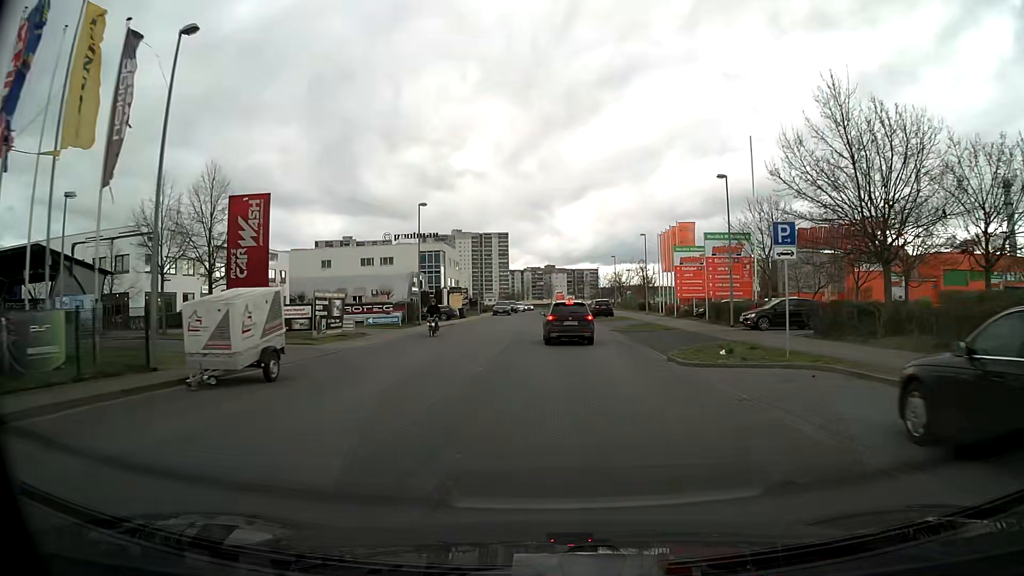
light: Day
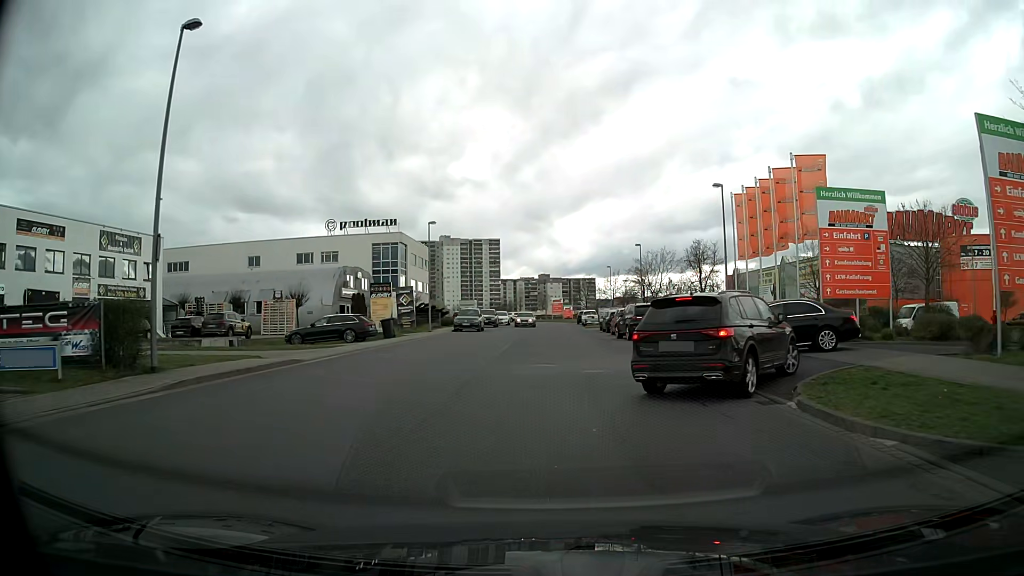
(+0.1, +28.5) m; +1°
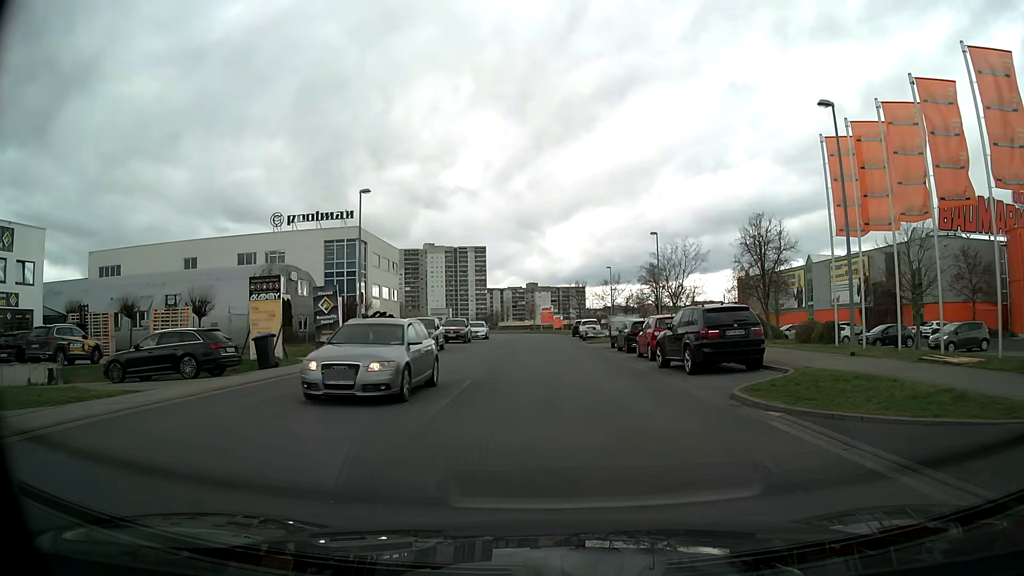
(0.0, +15.3) m; +1°
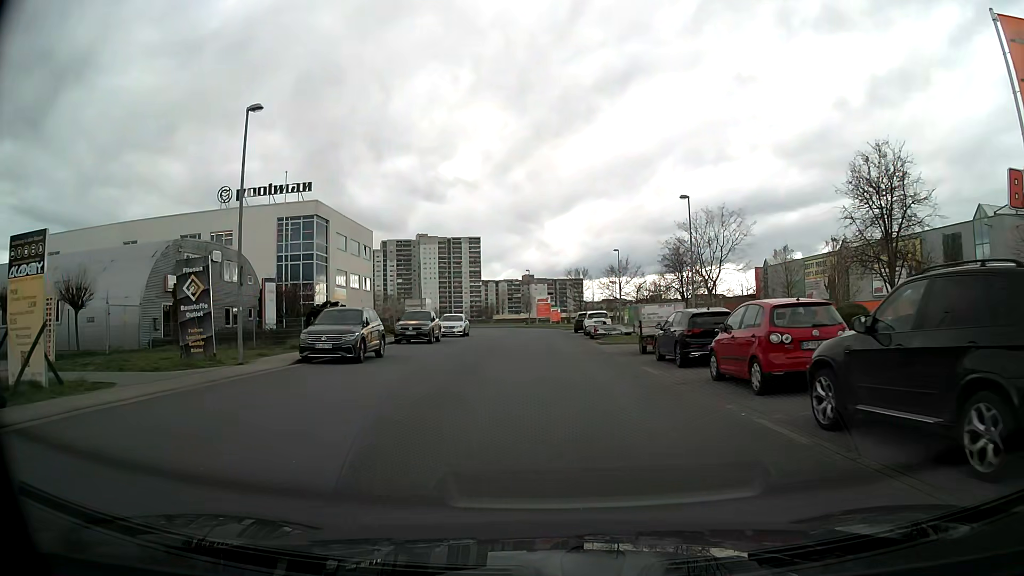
(+0.1, +12.5) m; 0°
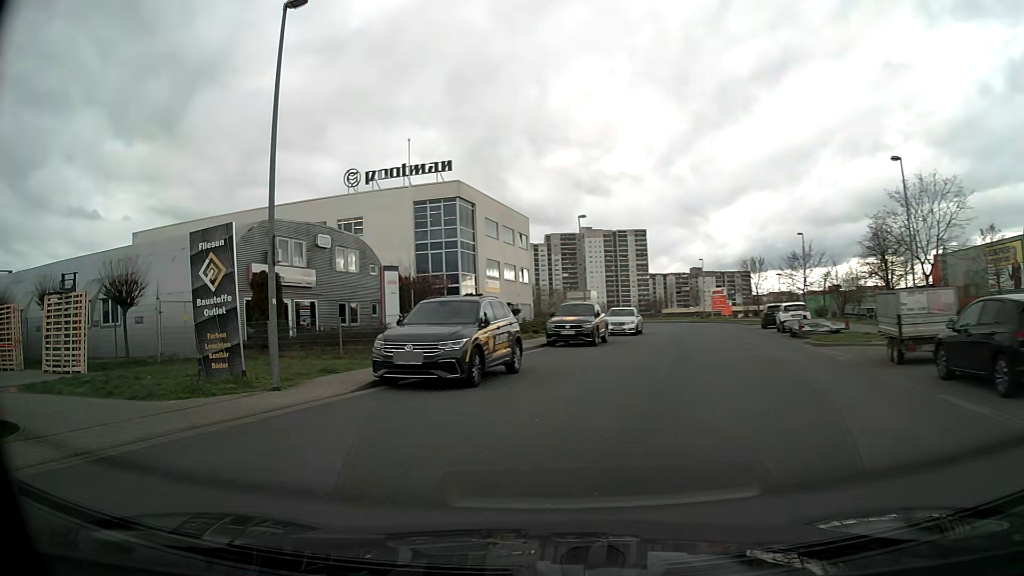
(-0.6, +7.5) m; -13°
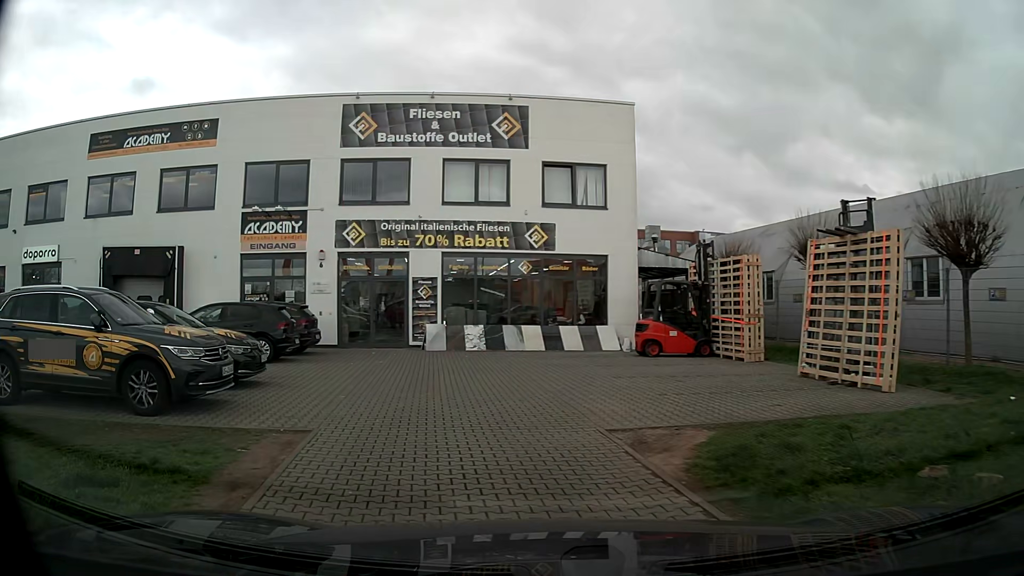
(-6.3, +9.4) m; -67°
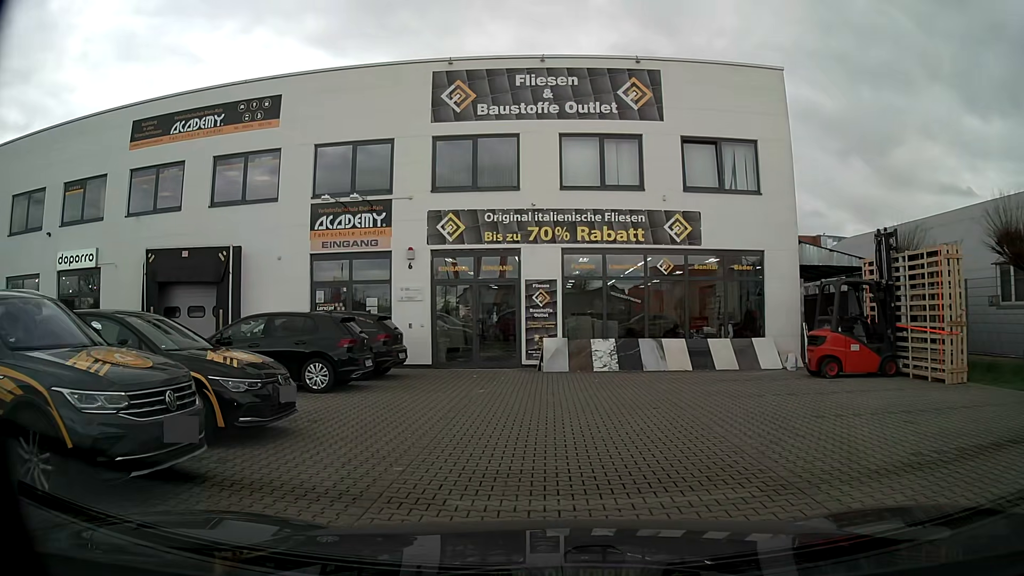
(-0.5, +4.2) m; -12°
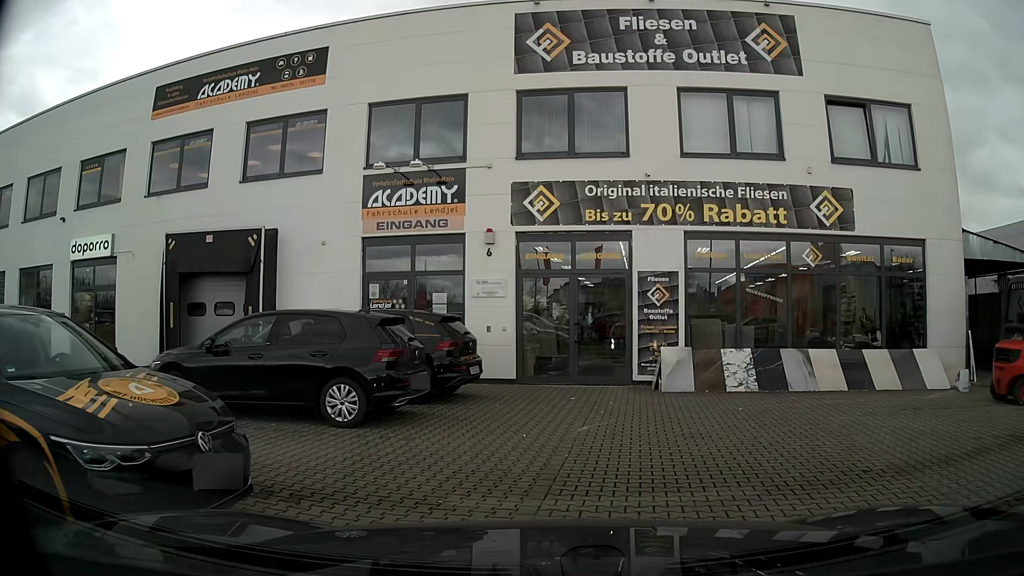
(-0.2, +3.8) m; -7°
